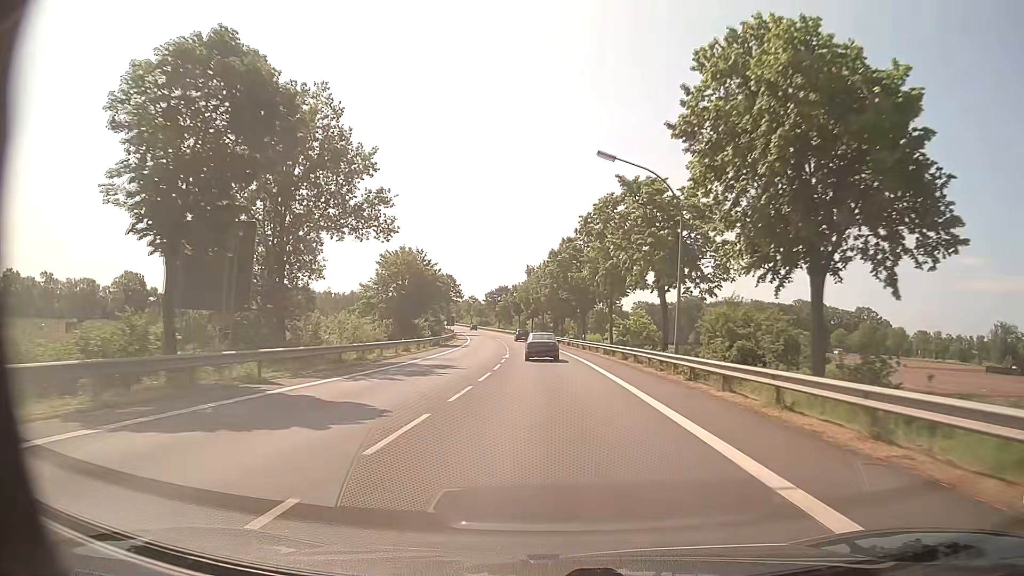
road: primary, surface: asphalt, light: Day
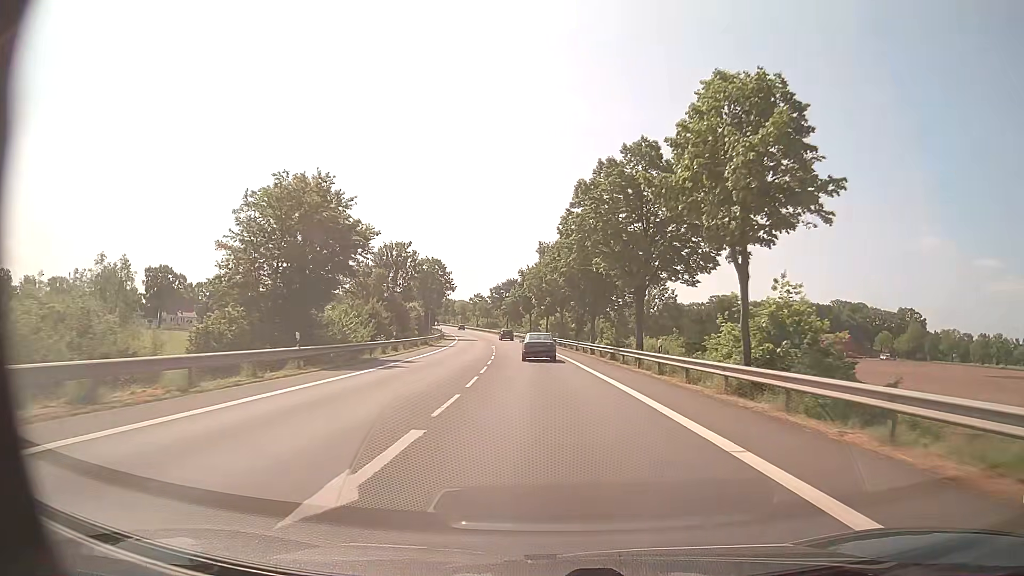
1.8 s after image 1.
(-0.3, +32.5) m; -1°
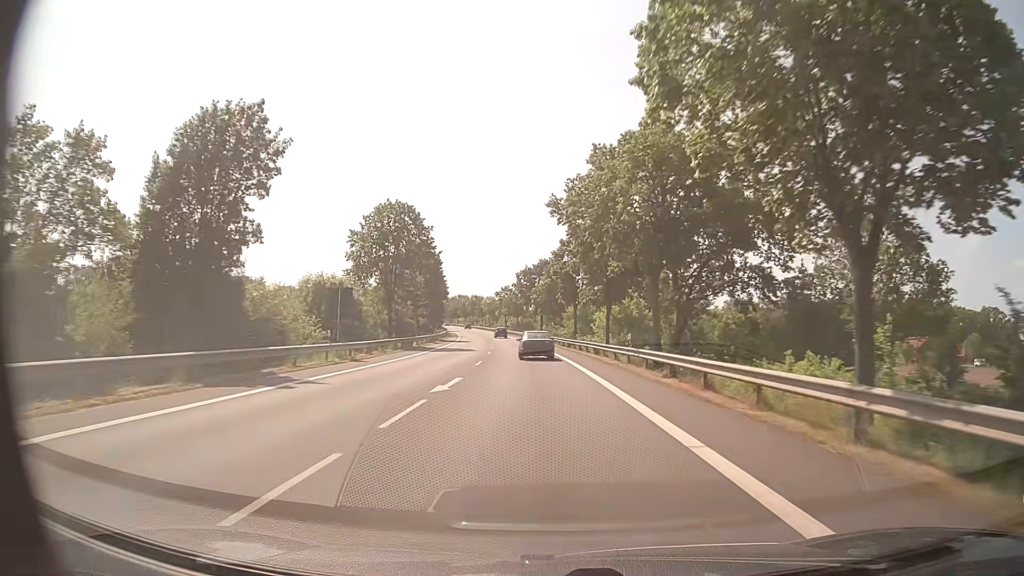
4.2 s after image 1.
(-1.1, +44.0) m; -3°
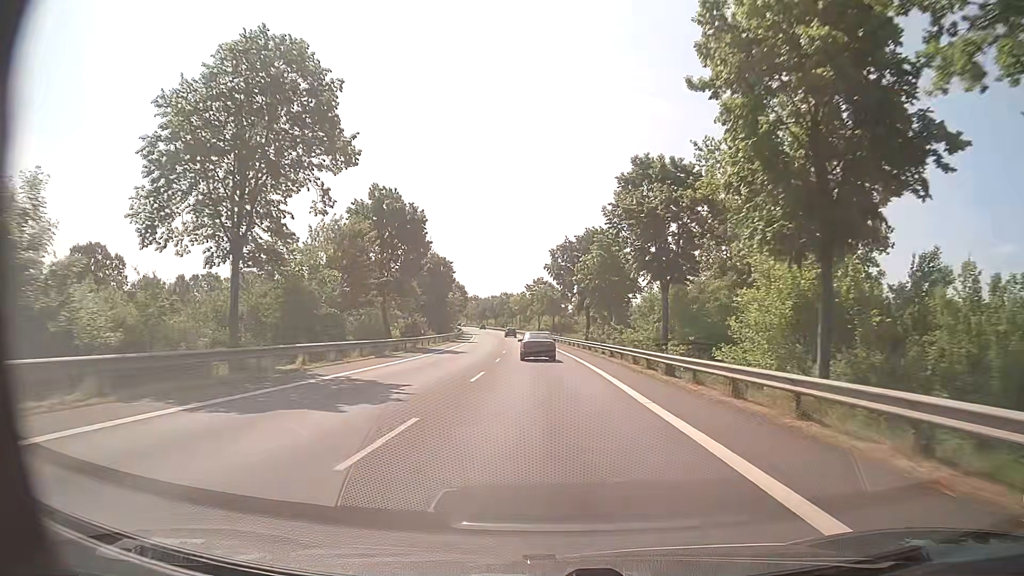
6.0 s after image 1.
(-1.4, +33.1) m; -4°
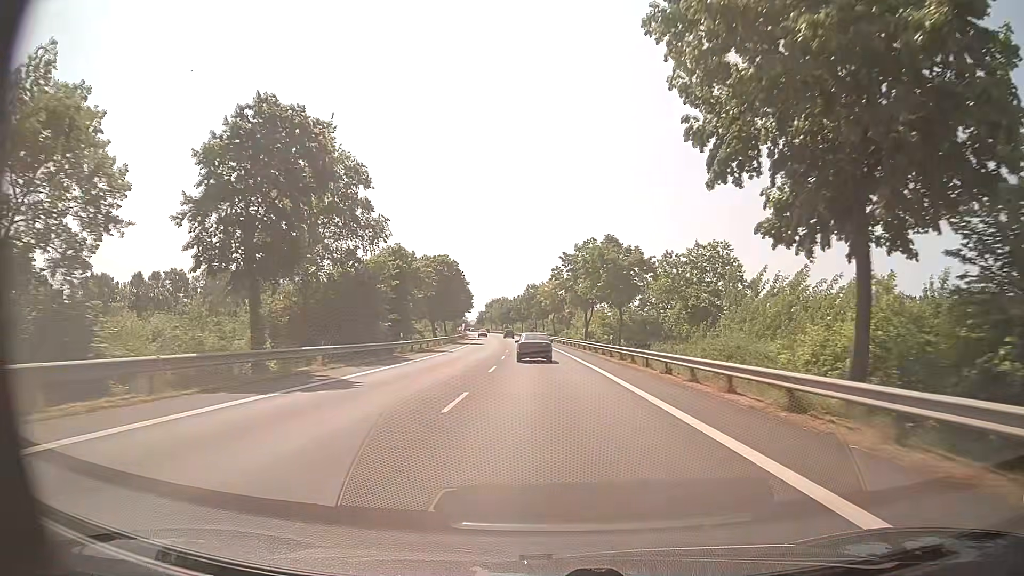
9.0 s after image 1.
(-1.4, +55.2) m; -3°
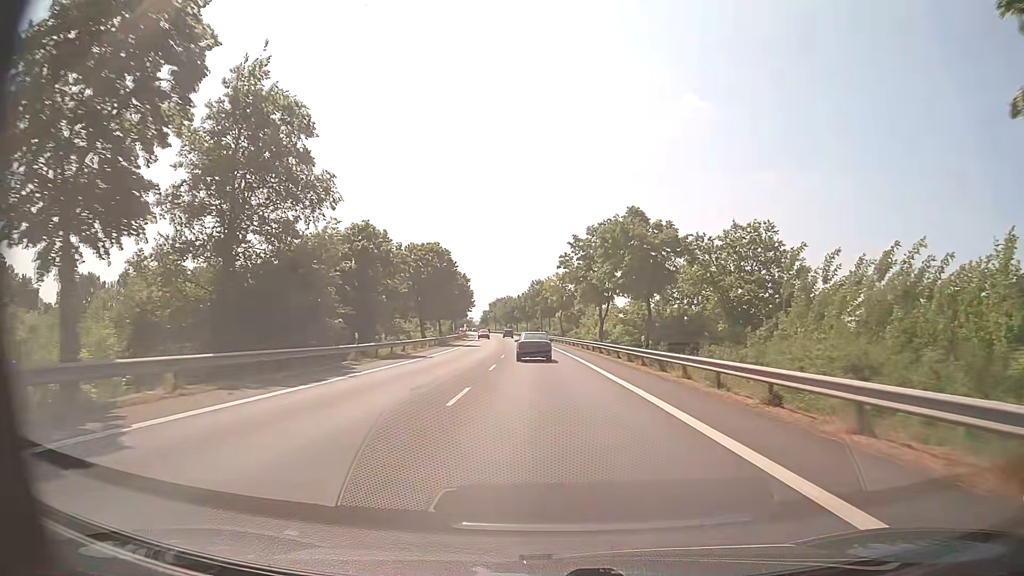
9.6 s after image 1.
(-0.1, +11.1) m; -1°
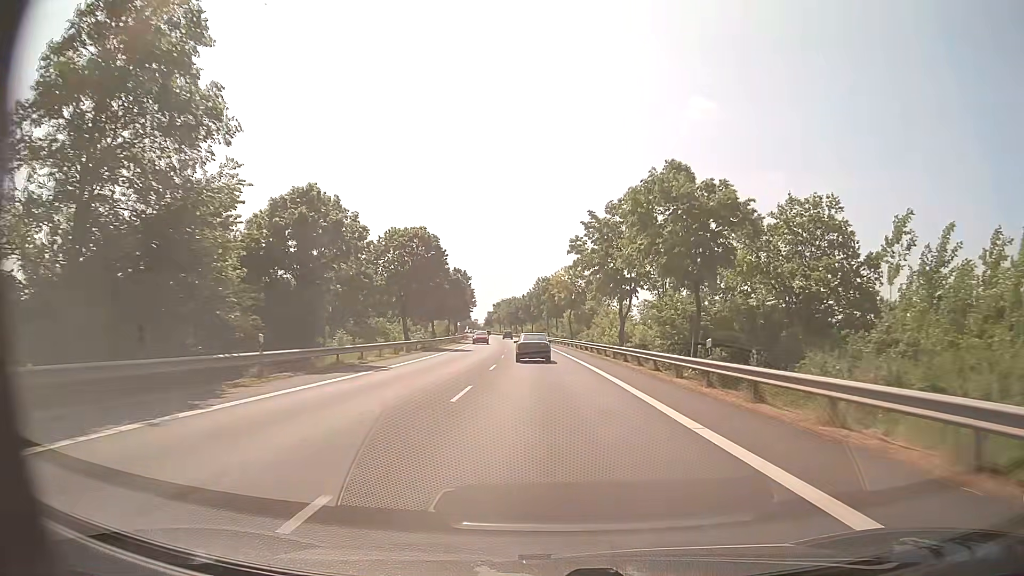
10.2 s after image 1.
(0.0, +11.1) m; -1°
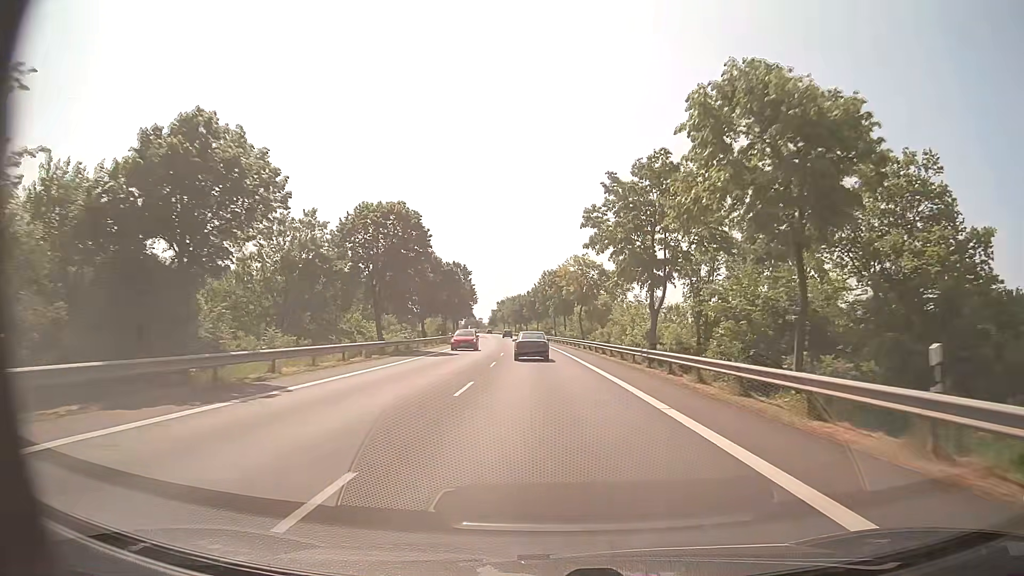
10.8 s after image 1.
(0.0, +11.1) m; 0°
(0, +10) (0, +20) (0, +30) (-1, +40) (-1, +50) (-2, +60) (-2, +70) (-3, +80) (-4, +90) (-5, +100) m
